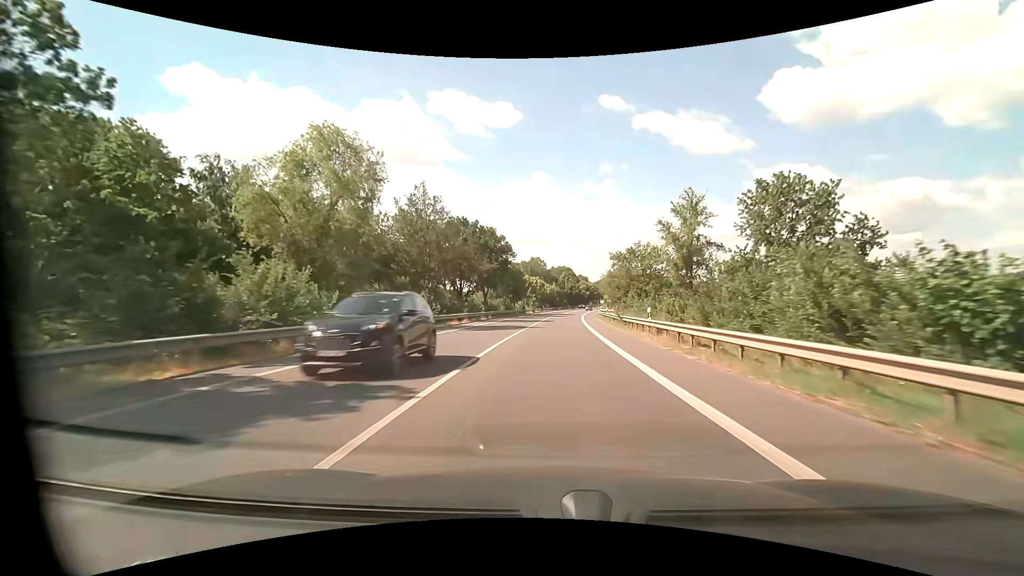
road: primary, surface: asphalt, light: Day
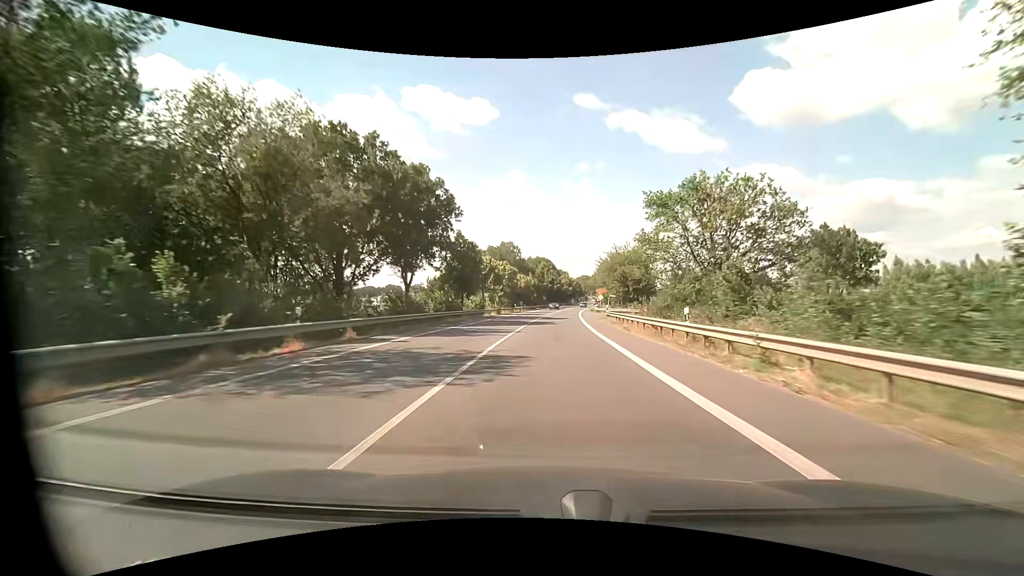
(+0.7, +35.2) m; +3°
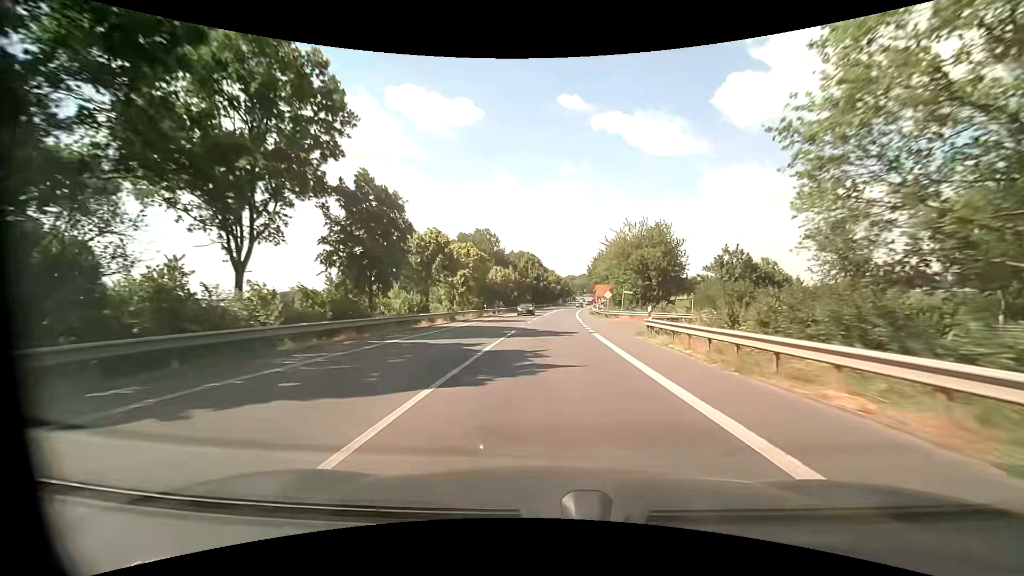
(+0.3, +23.4) m; +1°
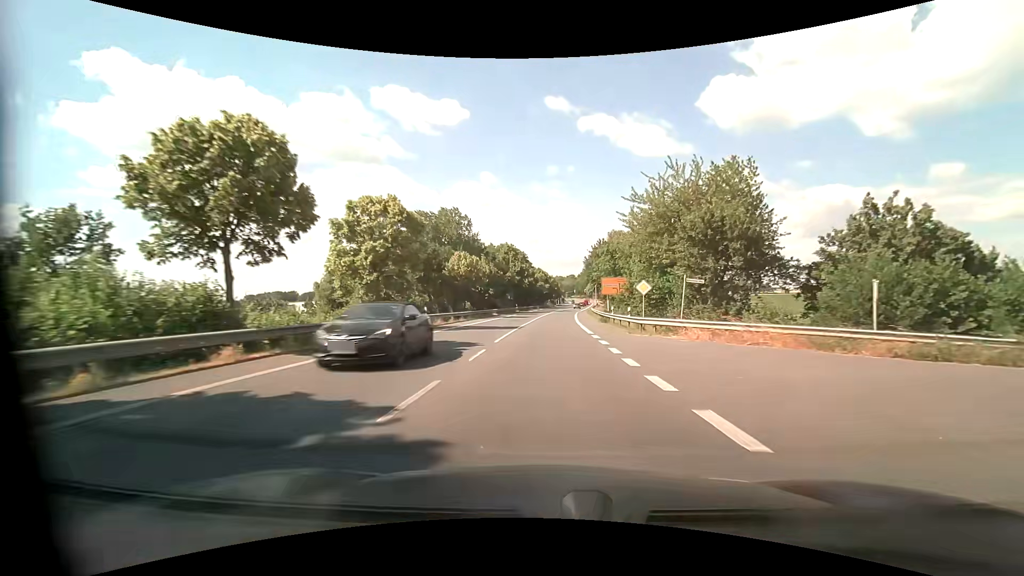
(+0.3, +23.3) m; +2°
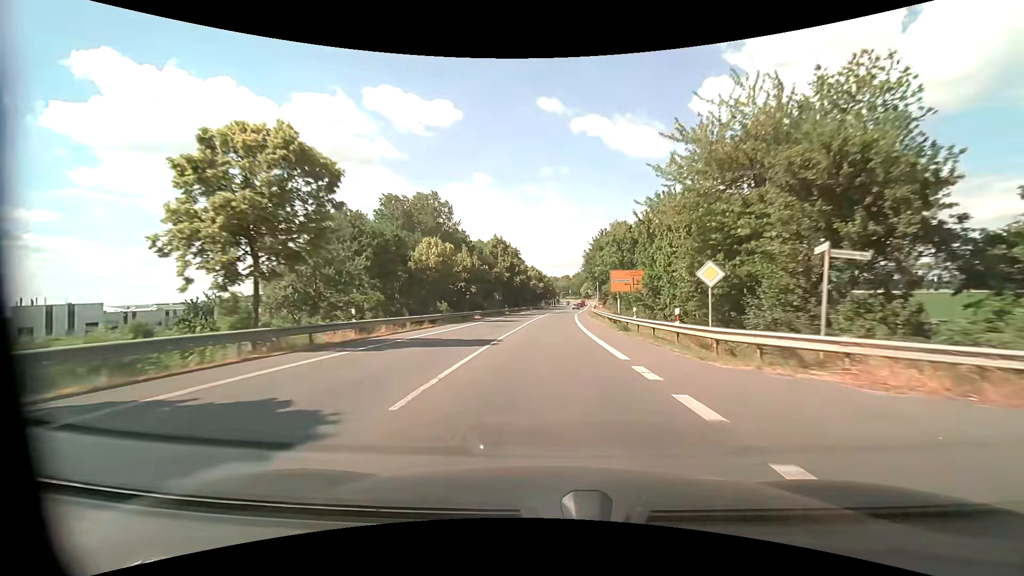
(+0.1, +11.6) m; +1°
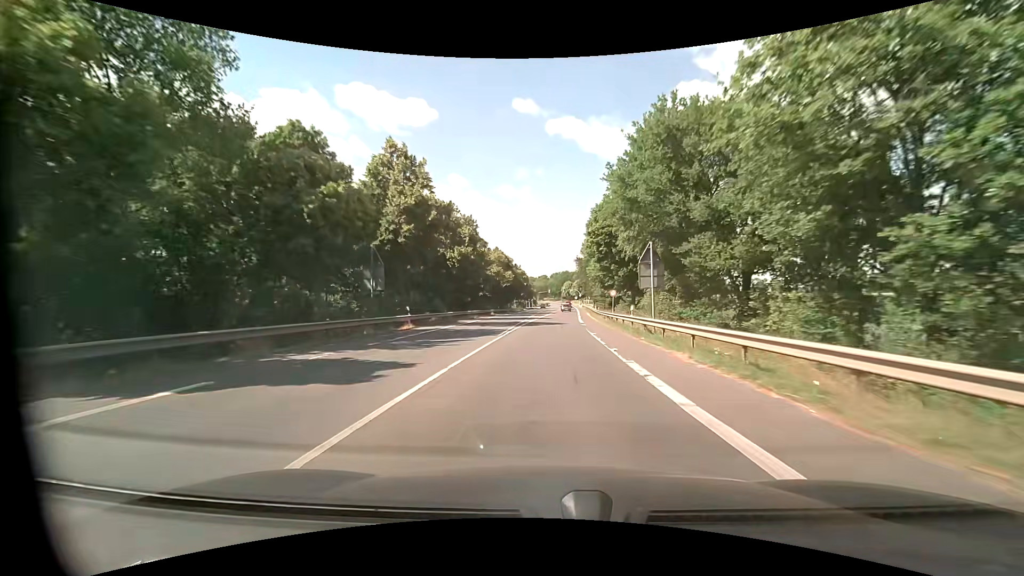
(+1.0, +46.5) m; +3°
(0, +10) (0, +20) (0, +30) (+1, +40) (+1, +50) (+2, +60) (+2, +70) (+3, +80) (+4, +90) (+4, +100) m
